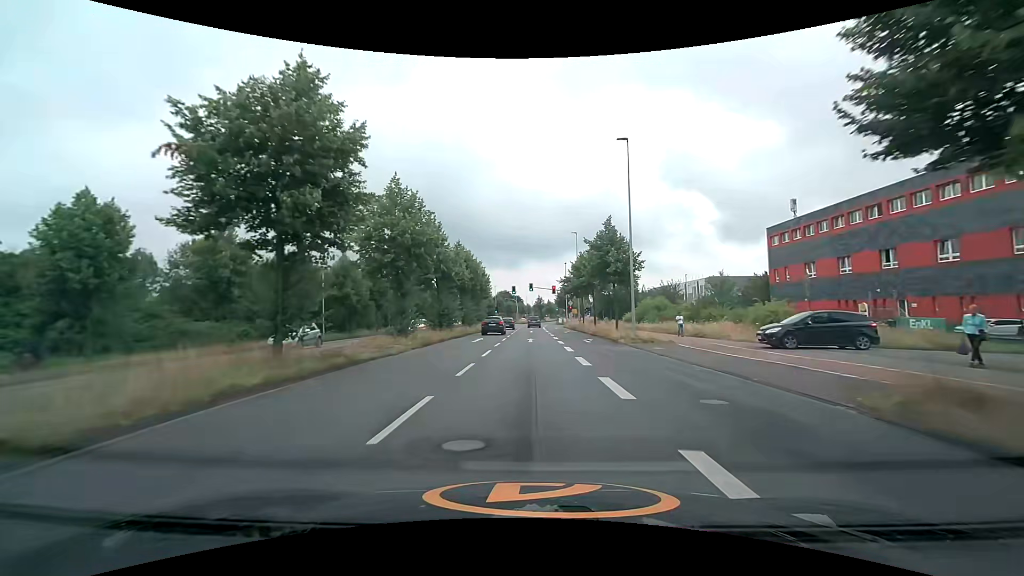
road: secondary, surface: asphalt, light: Day
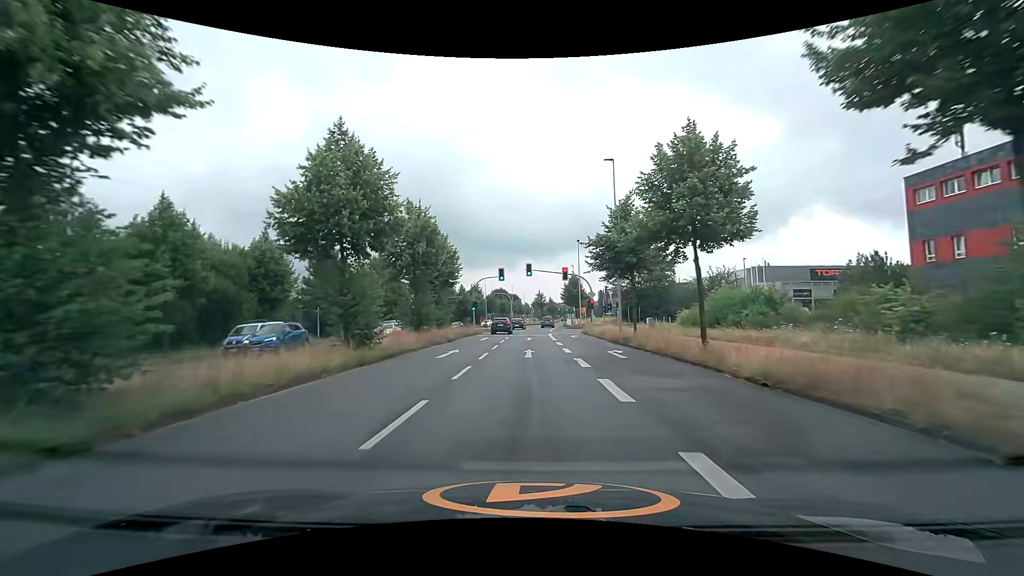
(+0.1, +30.2) m; 0°
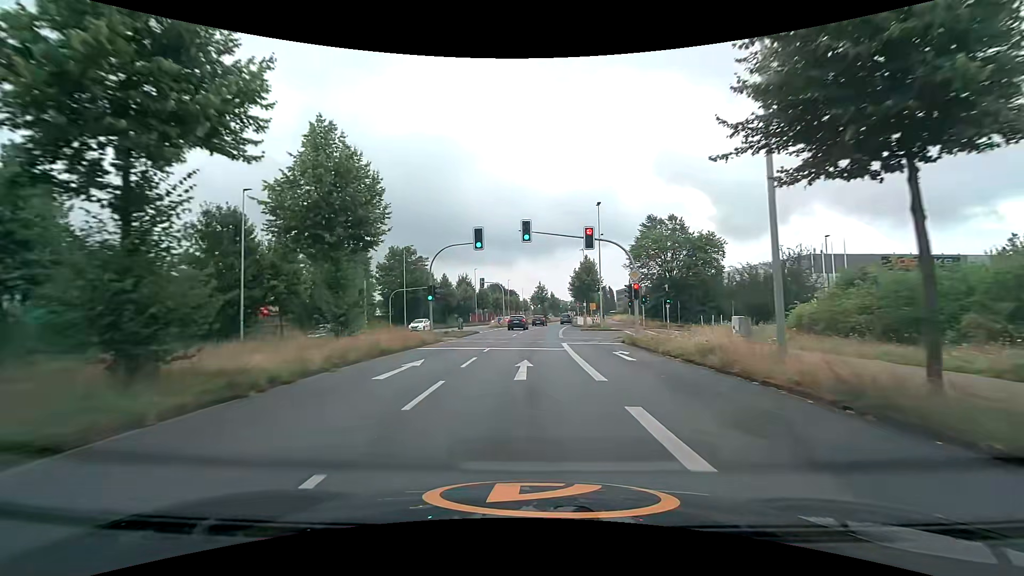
(-0.1, +21.8) m; 0°
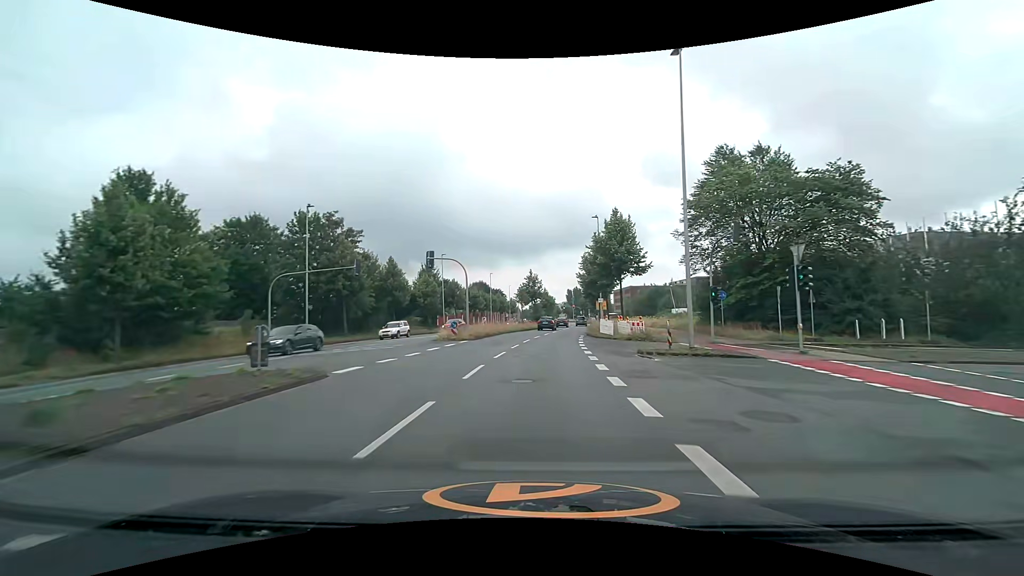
(+0.2, +29.4) m; +1°
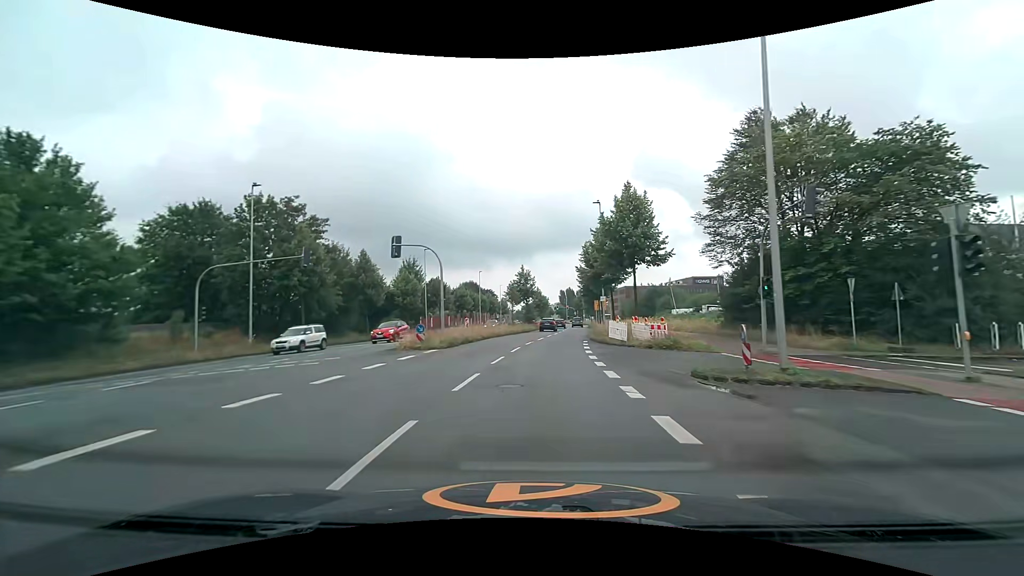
(+0.1, +7.5) m; +1°
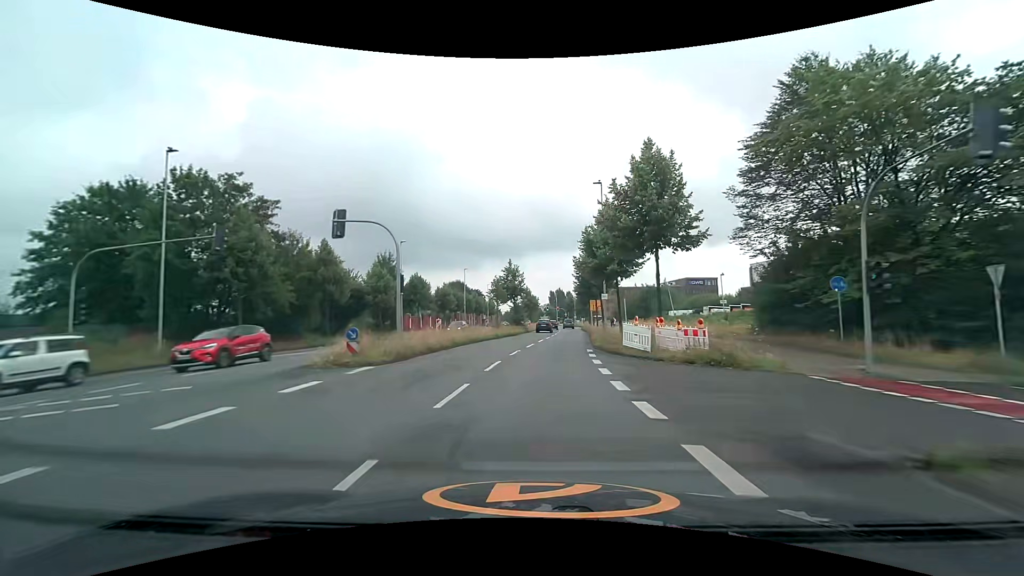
(+0.1, +7.6) m; +1°
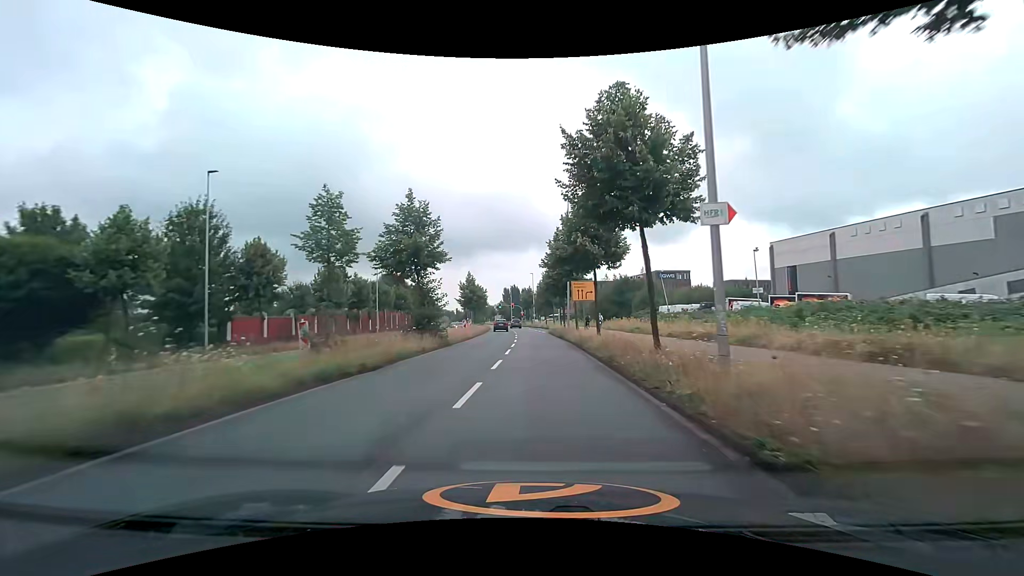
(+1.4, +30.3) m; +5°
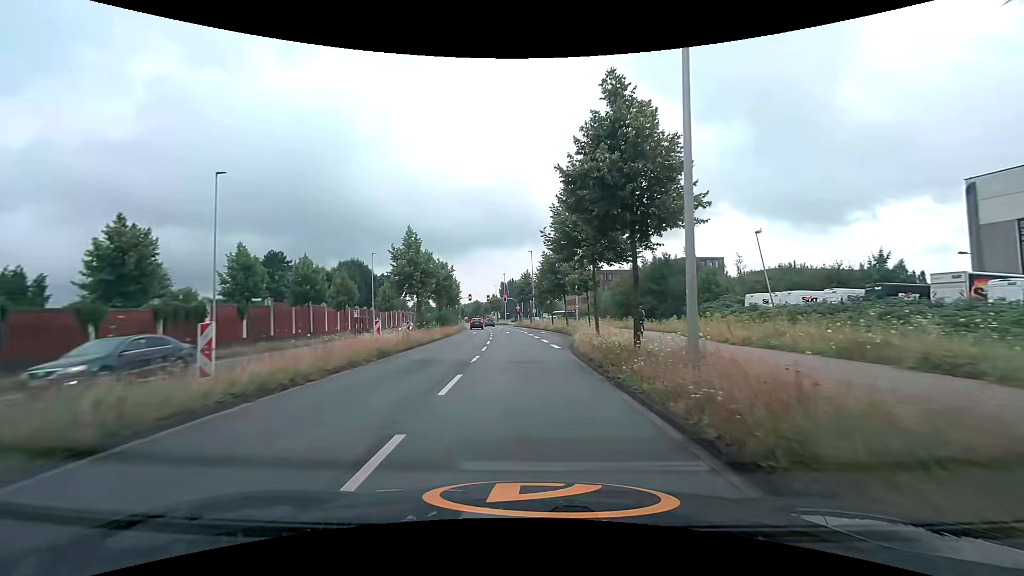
(+0.2, +34.4) m; 0°
(0, +10) (0, +20) (+1, +30) (+1, +40) (+1, +50) (0, +60) (-1, +70) (-2, +80) (-3, +90) (-4, +100) m
